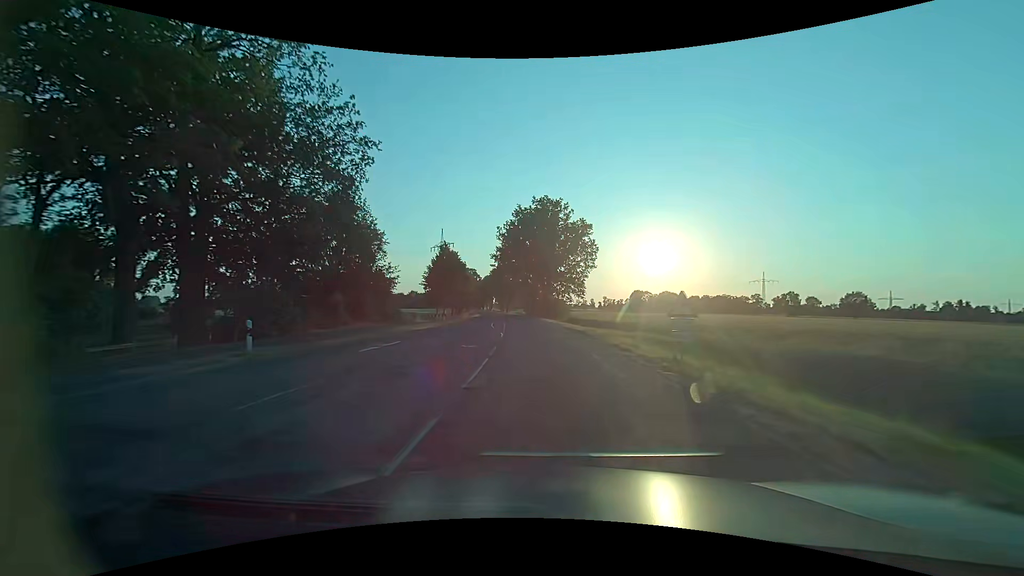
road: secondary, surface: asphalt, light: Day
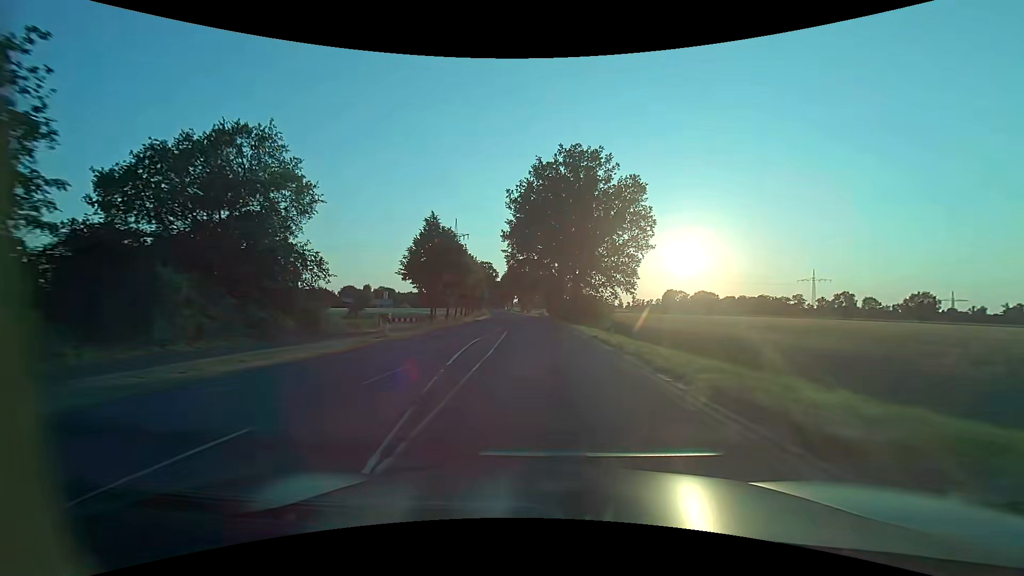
(-0.5, +22.2) m; -3°
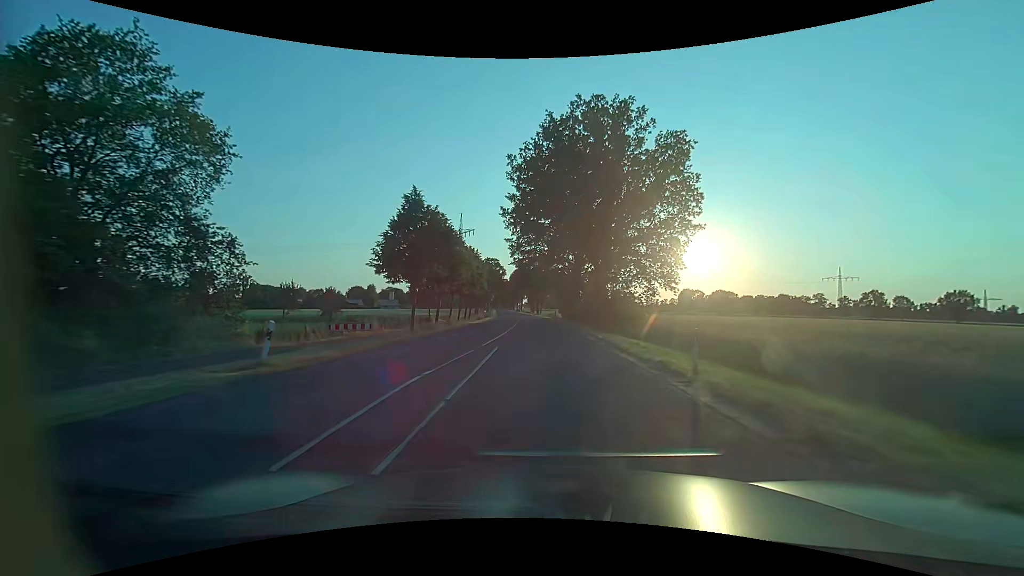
(-0.2, +11.1) m; -1°
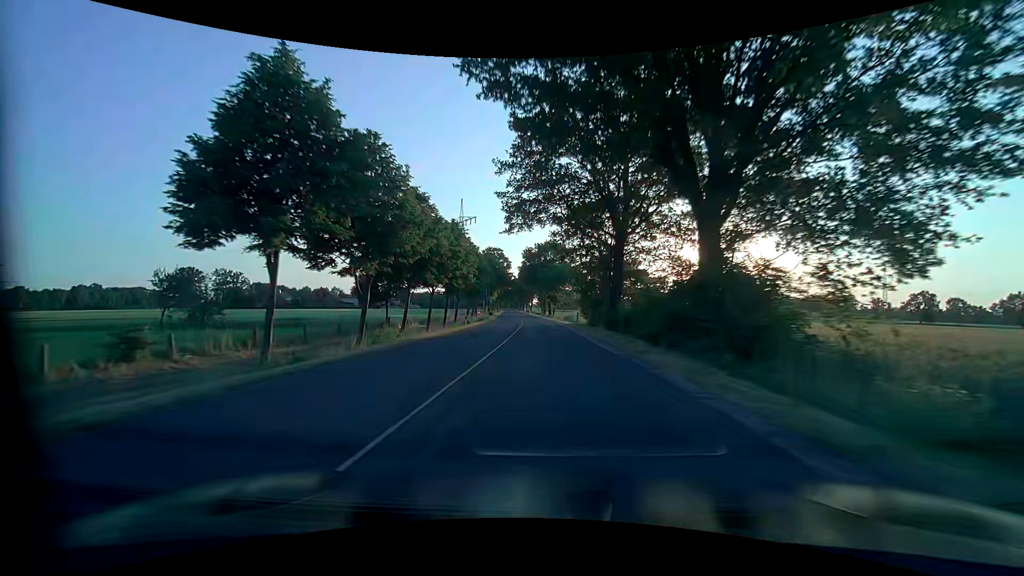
(-0.4, +22.3) m; -2°
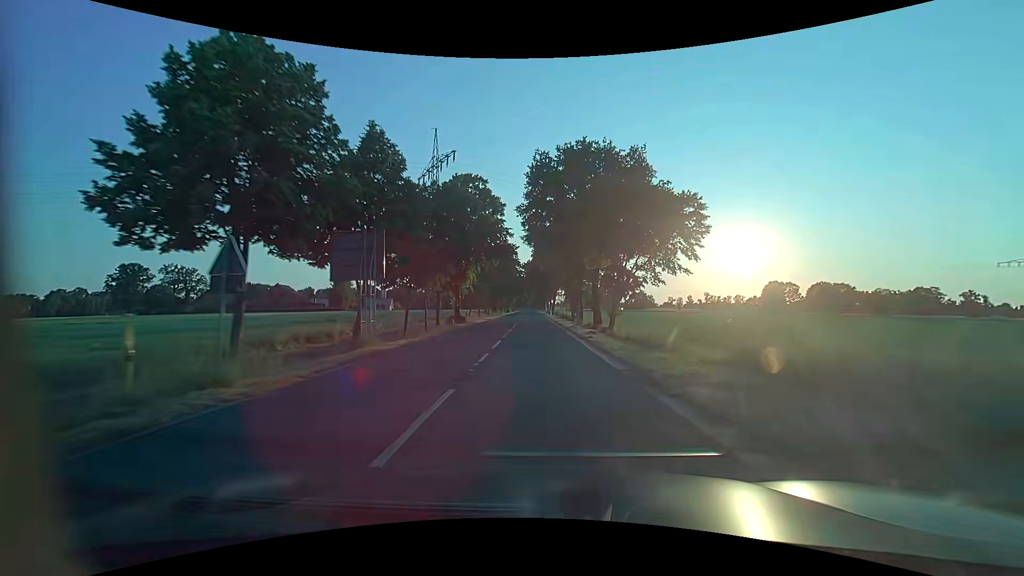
(-0.9, +56.1) m; -2°
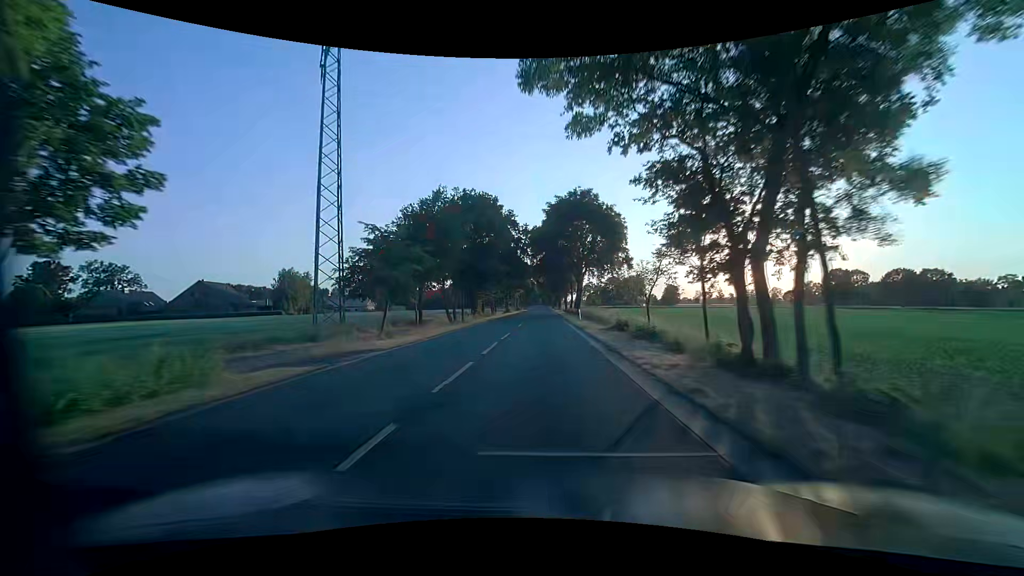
(-0.8, +45.0) m; -2°
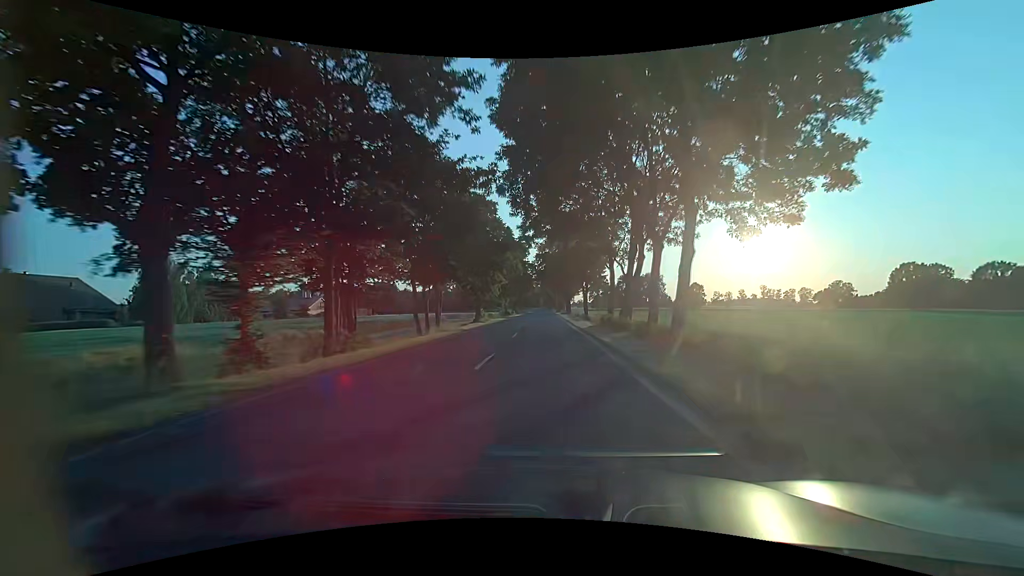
(+0.3, +45.0) m; 0°
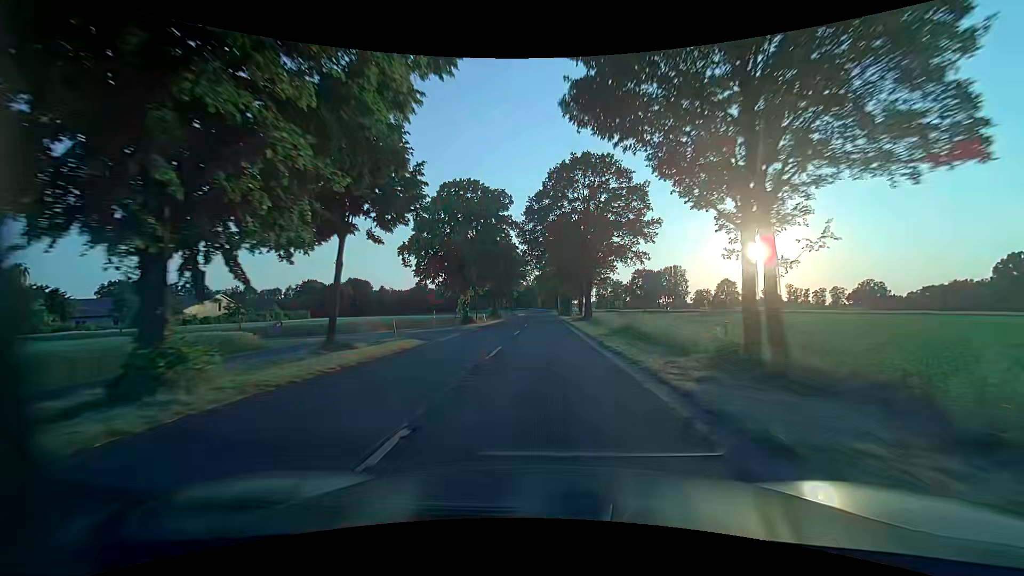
(0.0, +45.0) m; 0°
(0, +10) (0, +20) (0, +30) (0, +40) (0, +50) (0, +60) (0, +70) (0, +80) (0, +90) (0, +100) m
